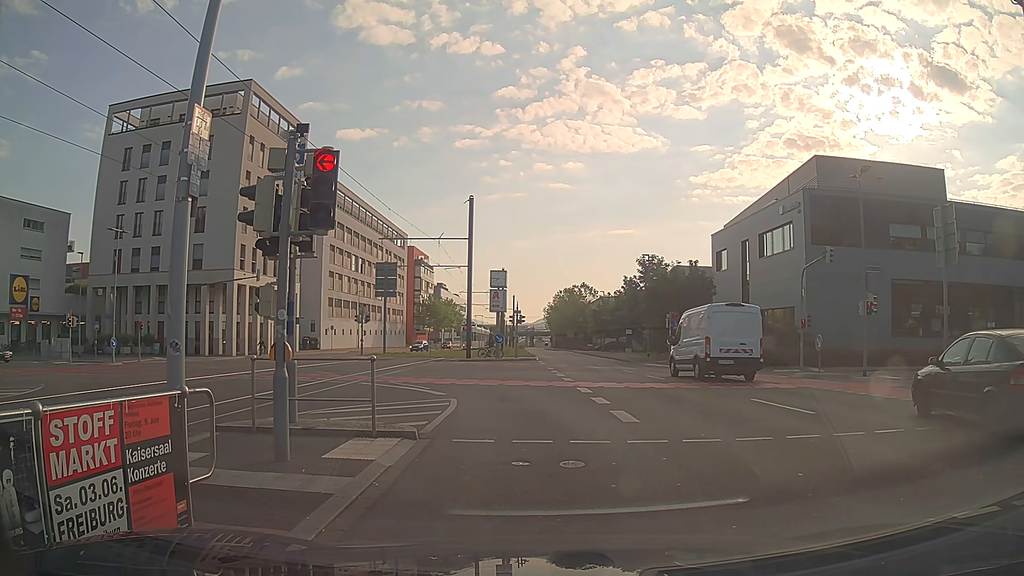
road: secondary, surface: asphalt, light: Day
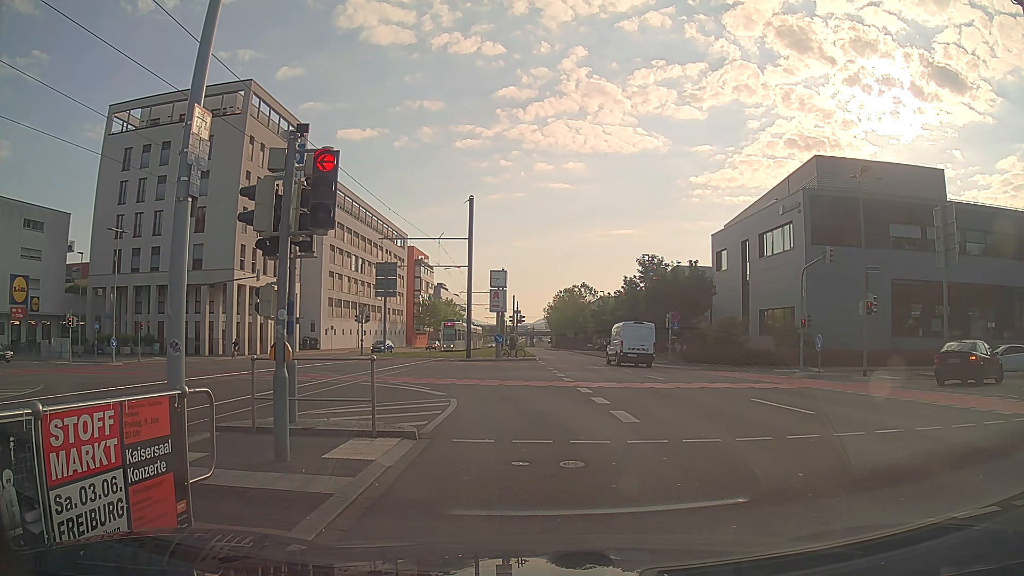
(0.0, 0.0) m; 0°
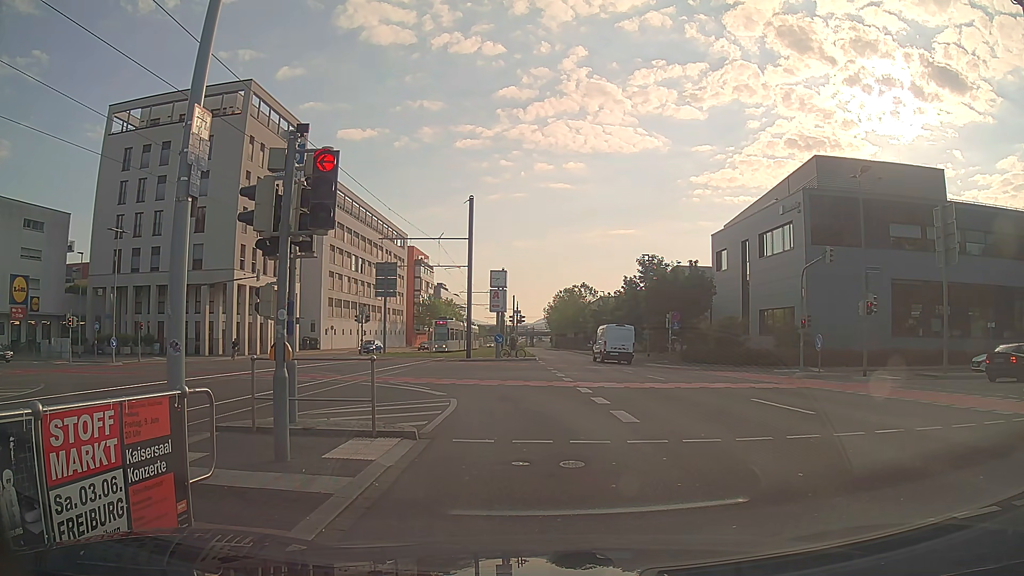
(0.0, 0.0) m; 0°
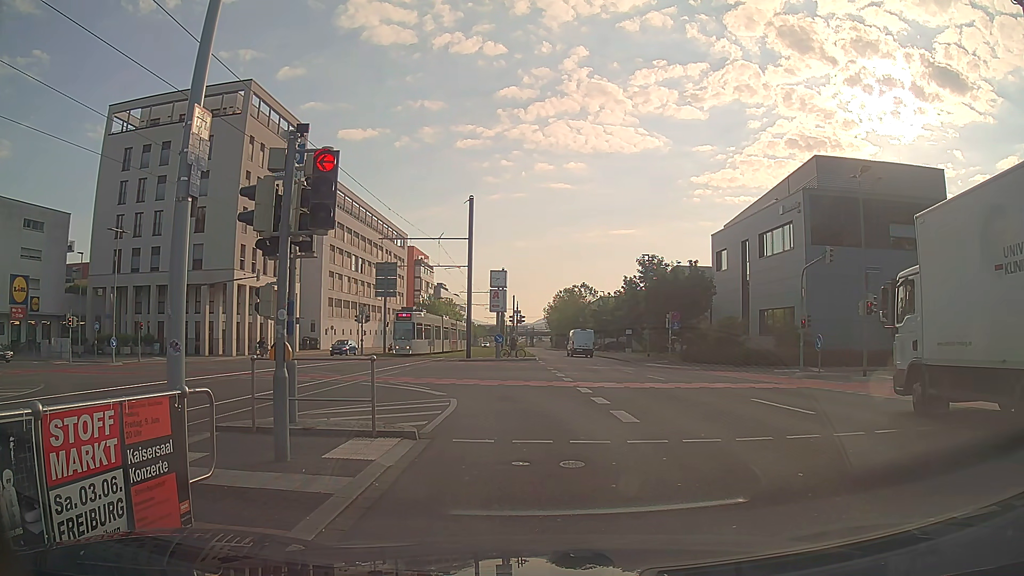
(0.0, 0.0) m; 0°
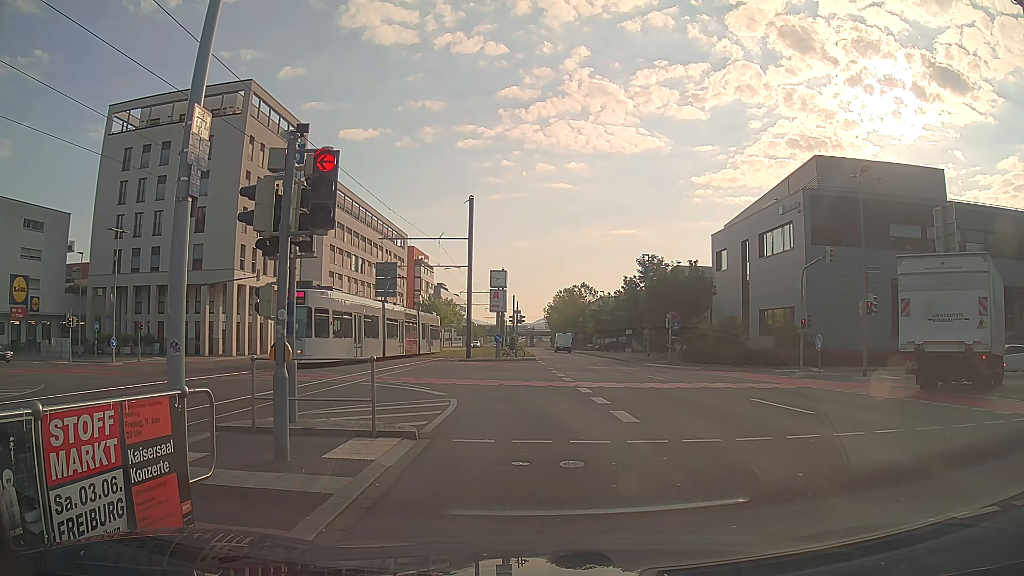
(0.0, 0.0) m; 0°
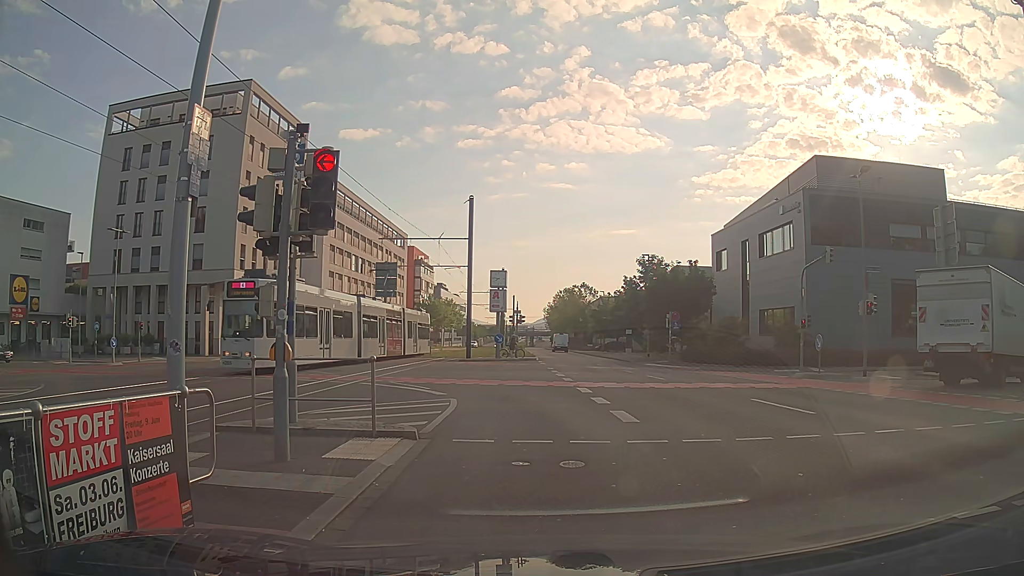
(0.0, 0.0) m; 0°
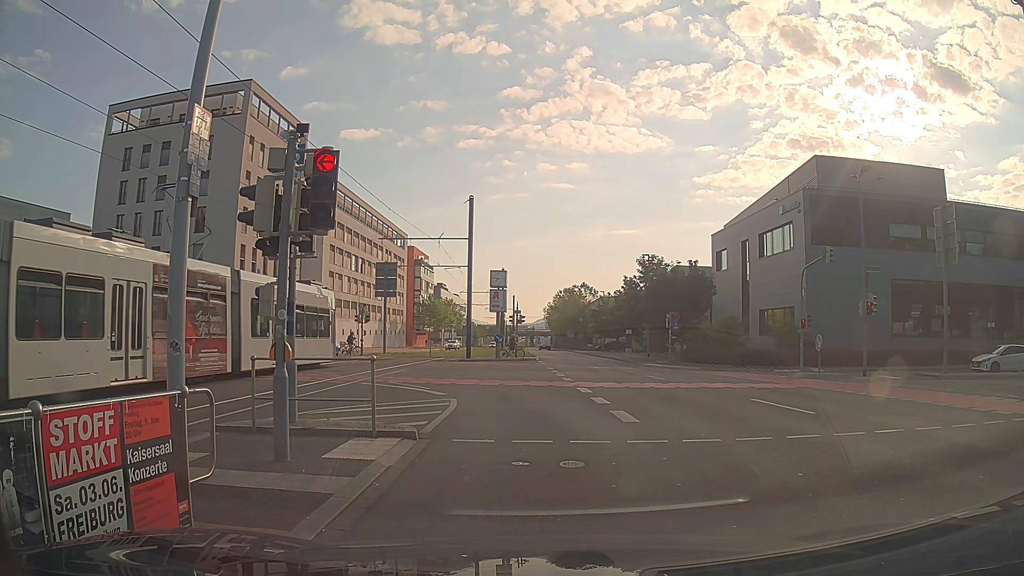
(0.0, 0.0) m; 0°
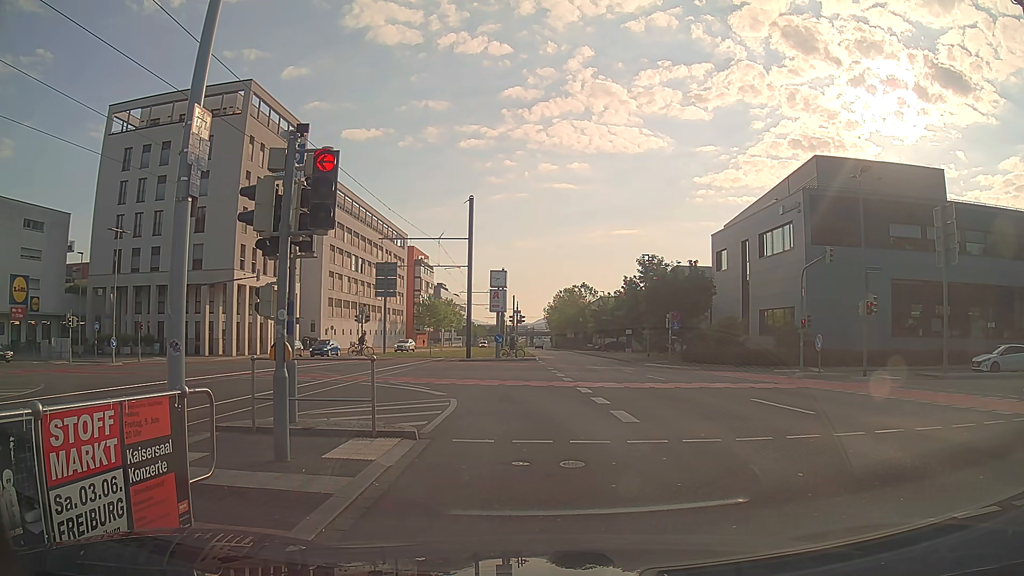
(0.0, 0.0) m; 0°
